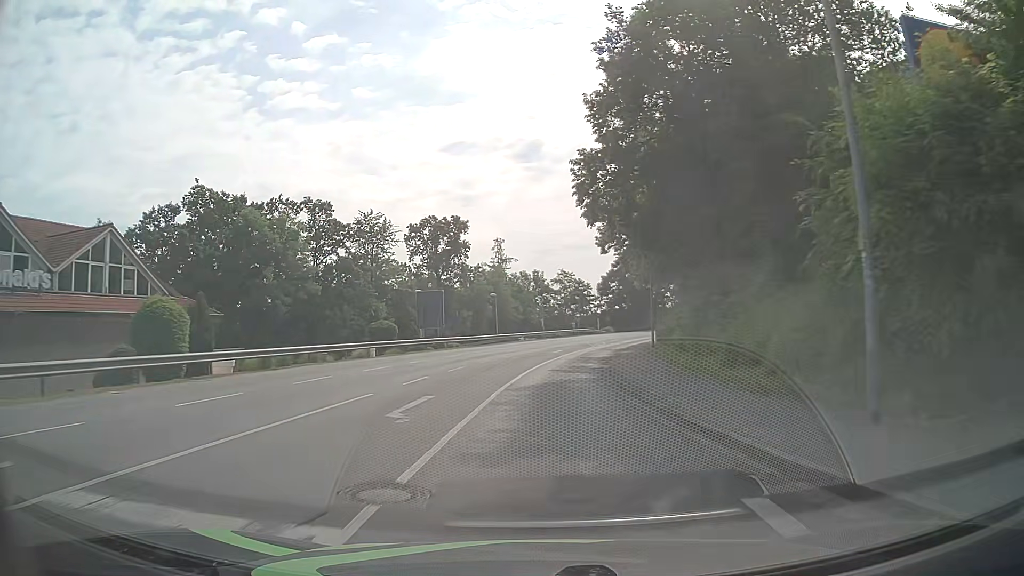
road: tertiary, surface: asphalt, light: Day
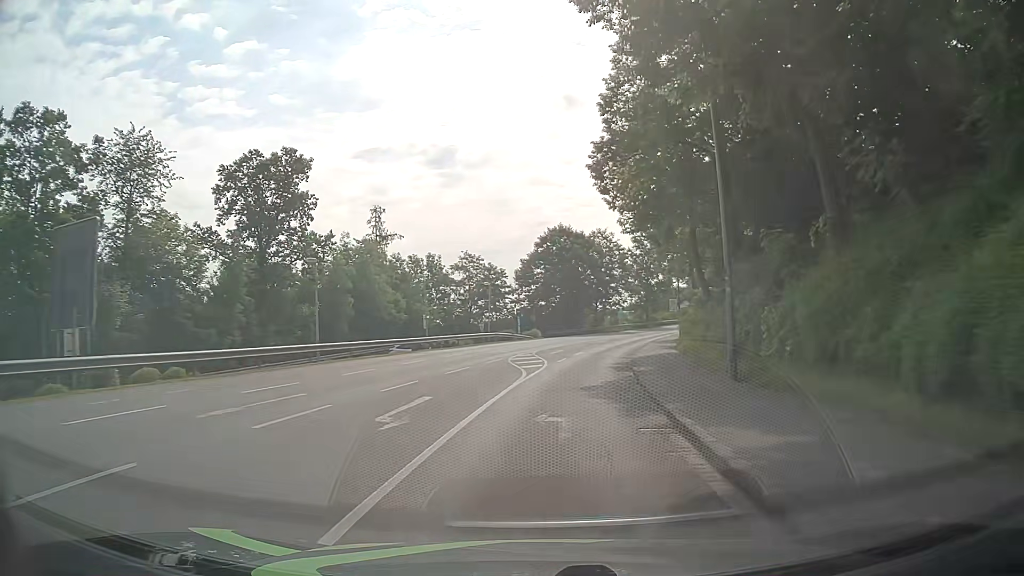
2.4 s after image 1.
(+2.1, +32.5) m; +9°
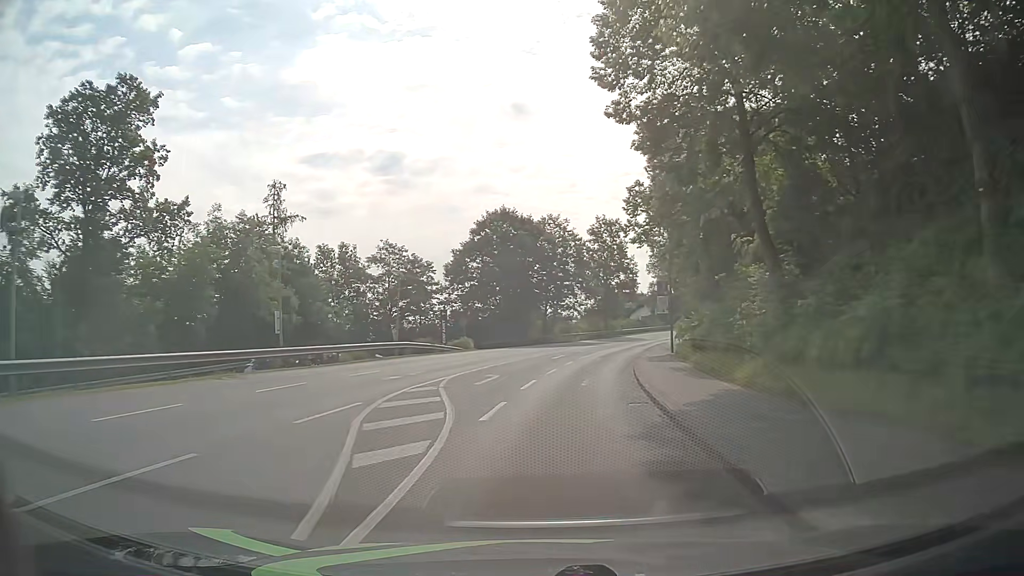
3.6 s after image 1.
(+0.4, +16.5) m; +3°
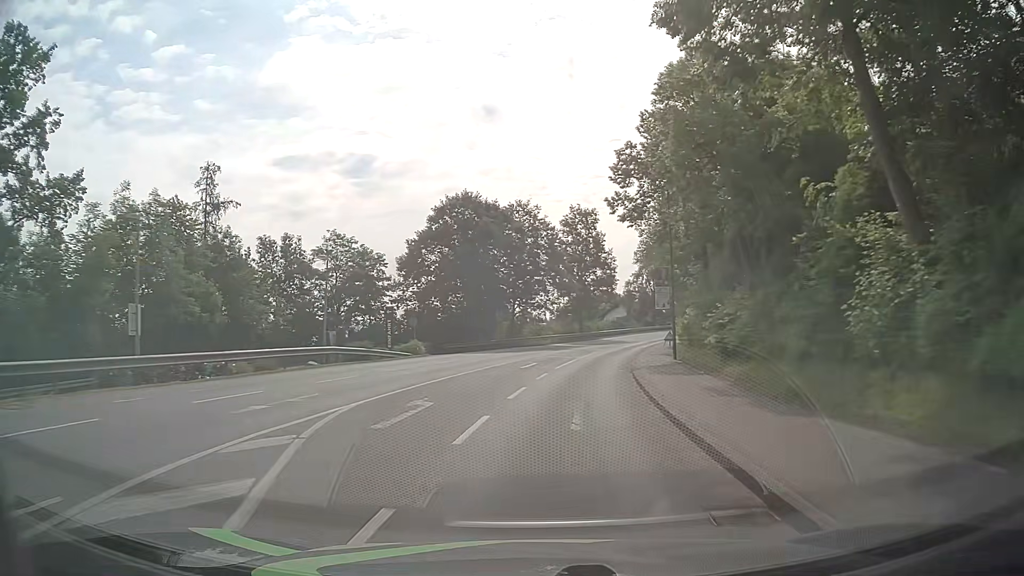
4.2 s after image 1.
(+0.2, +8.4) m; +2°
